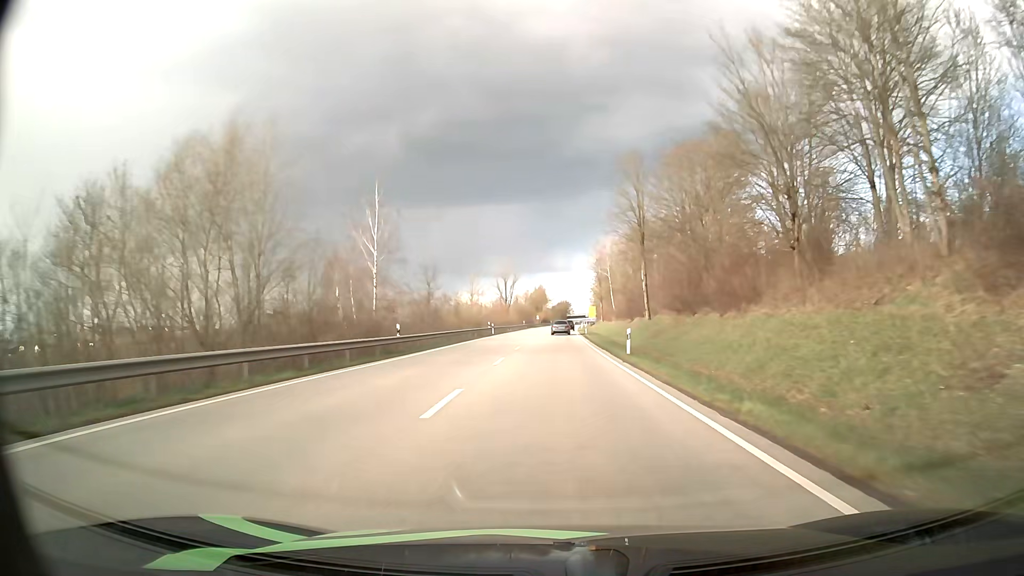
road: primary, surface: asphalt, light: Day
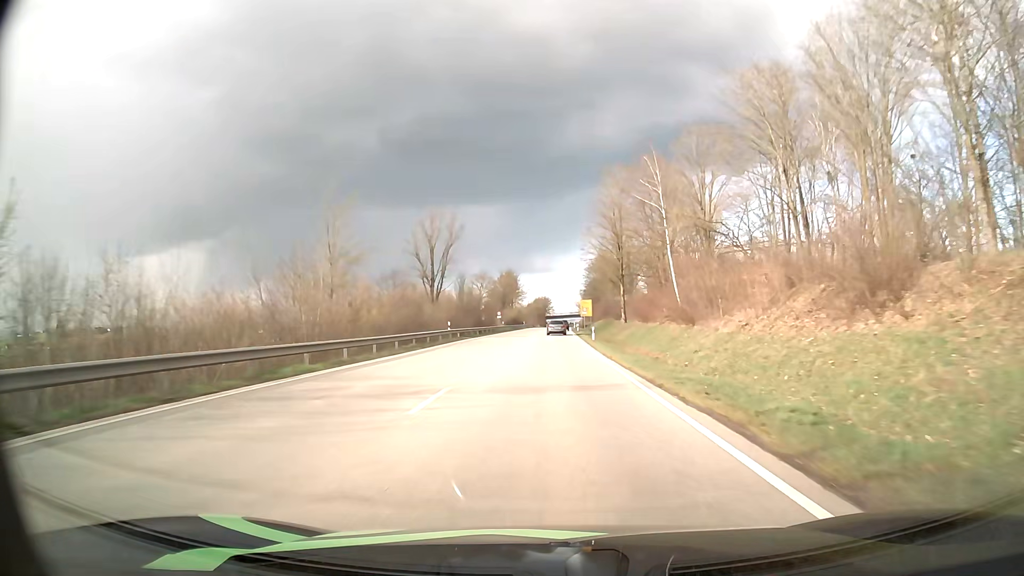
(+1.0, +71.4) m; +2°
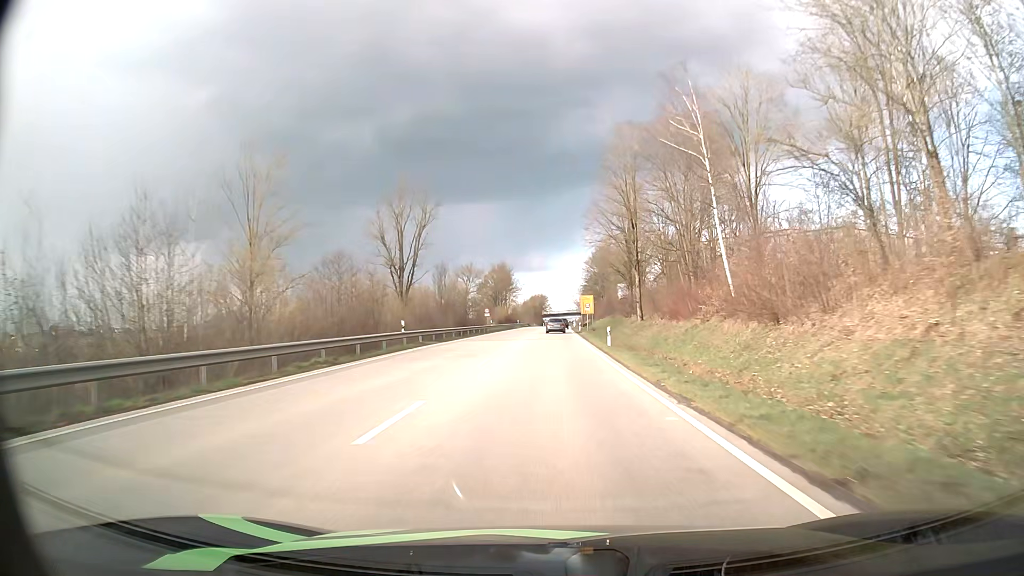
(0.0, +14.4) m; 0°
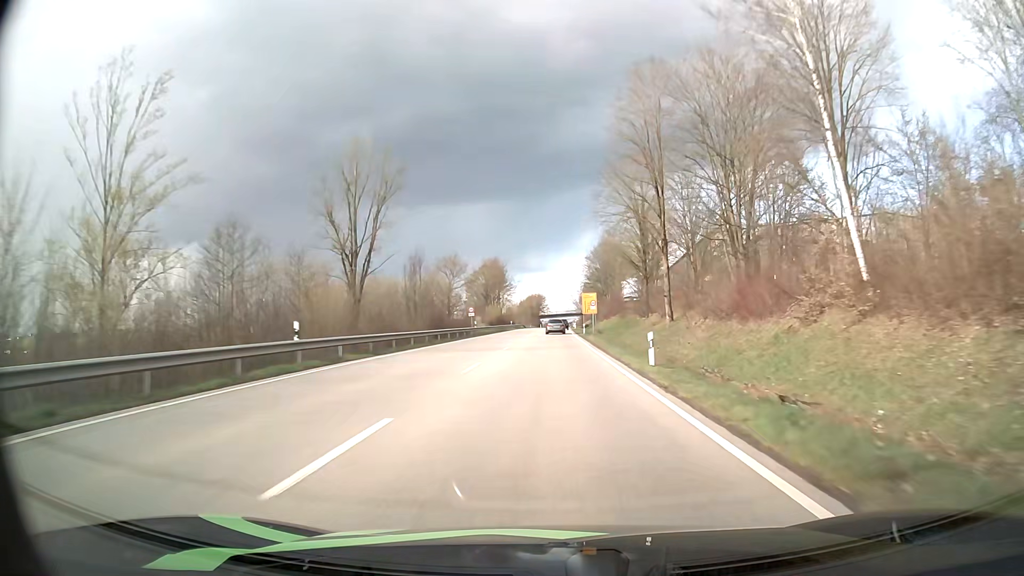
(0.0, +14.3) m; 0°
